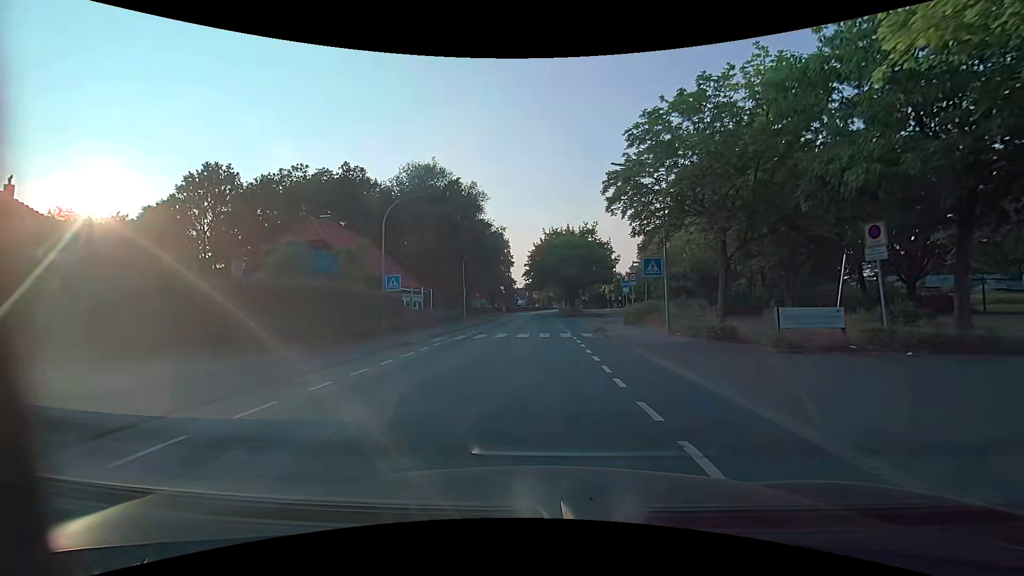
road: unclassified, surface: asphalt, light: Day
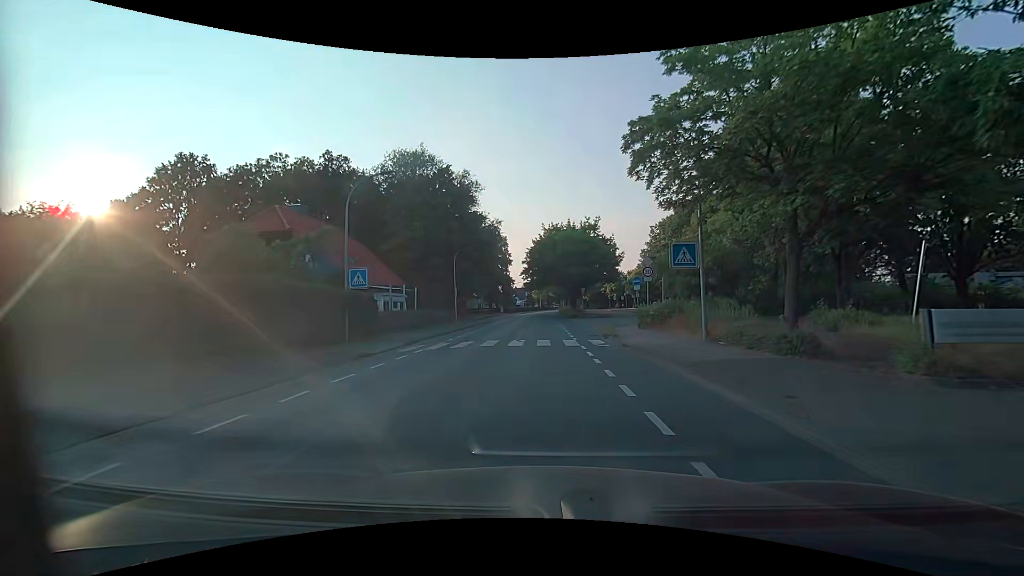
(0.0, +4.9) m; -1°
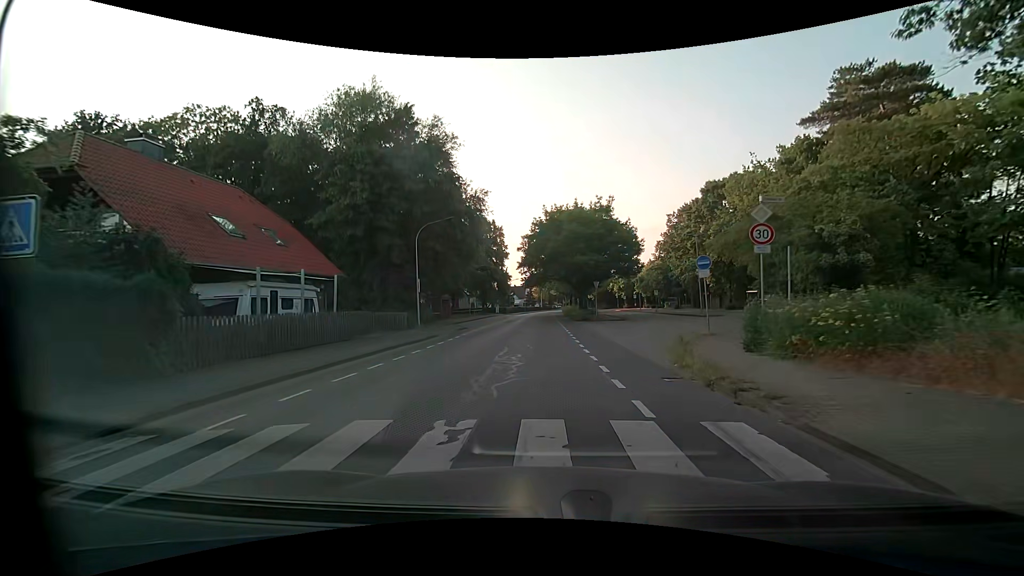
(+0.1, +14.4) m; 0°
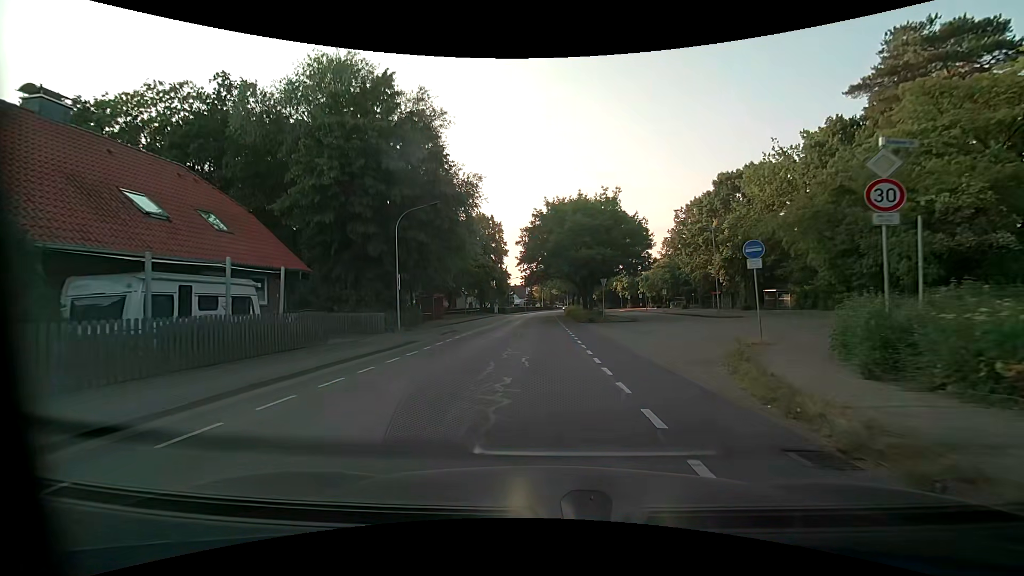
(0.0, +4.7) m; 0°
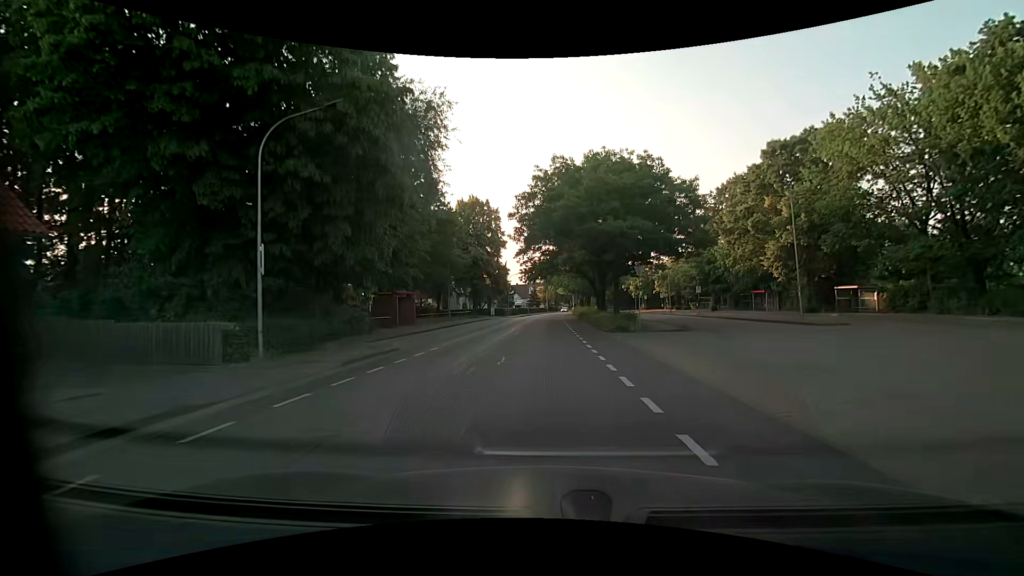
(0.0, +14.1) m; 0°
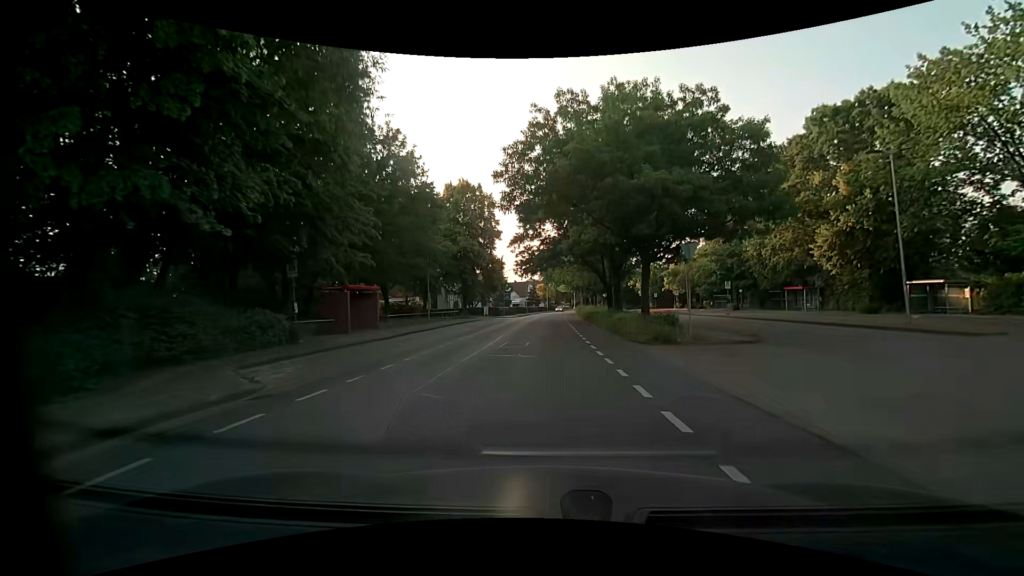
(0.0, +9.4) m; +1°
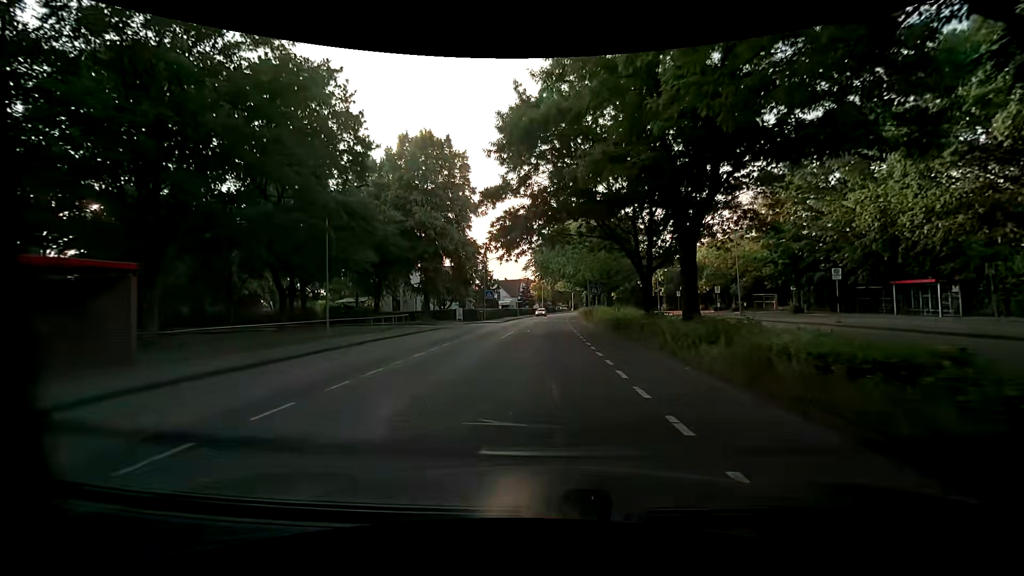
(0.0, +19.6) m; +1°
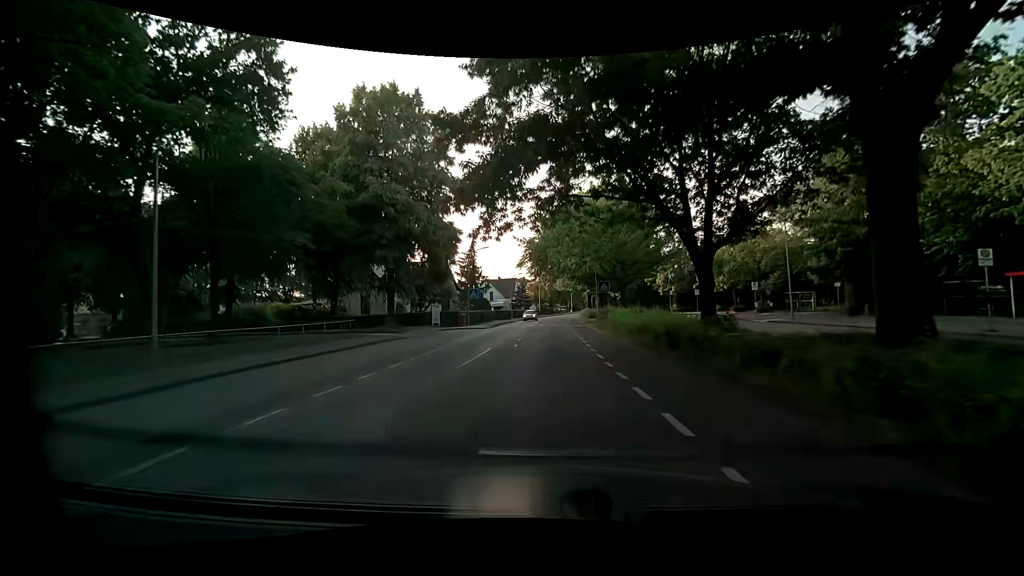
(-0.1, +10.6) m; 0°
(0, +10) (0, +20) (0, +30) (+1, +40) (+1, +50) (+1, +60) (+2, +70) (+2, +80) (+3, +90) (+4, +100) m
